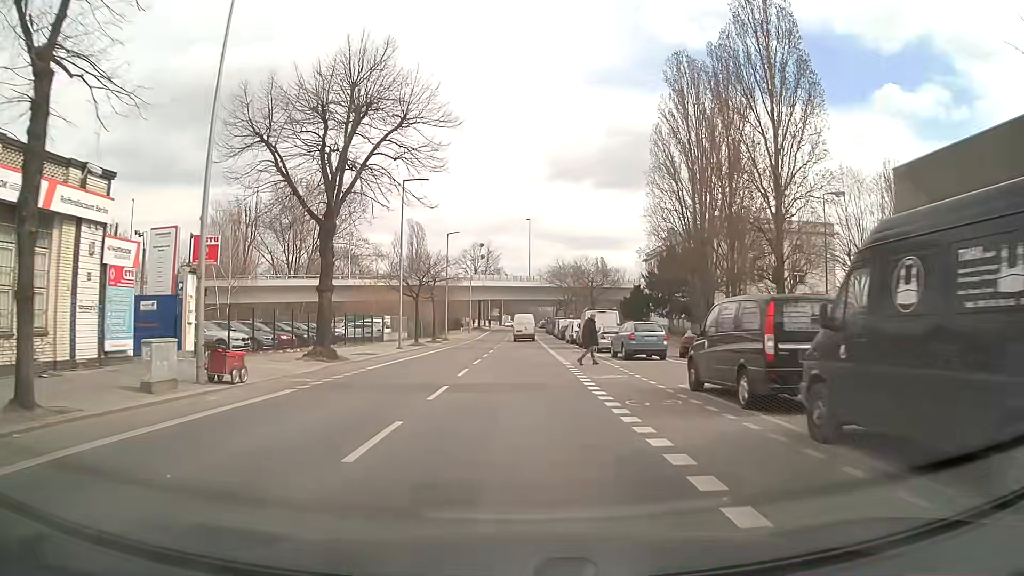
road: tertiary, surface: asphalt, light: Day
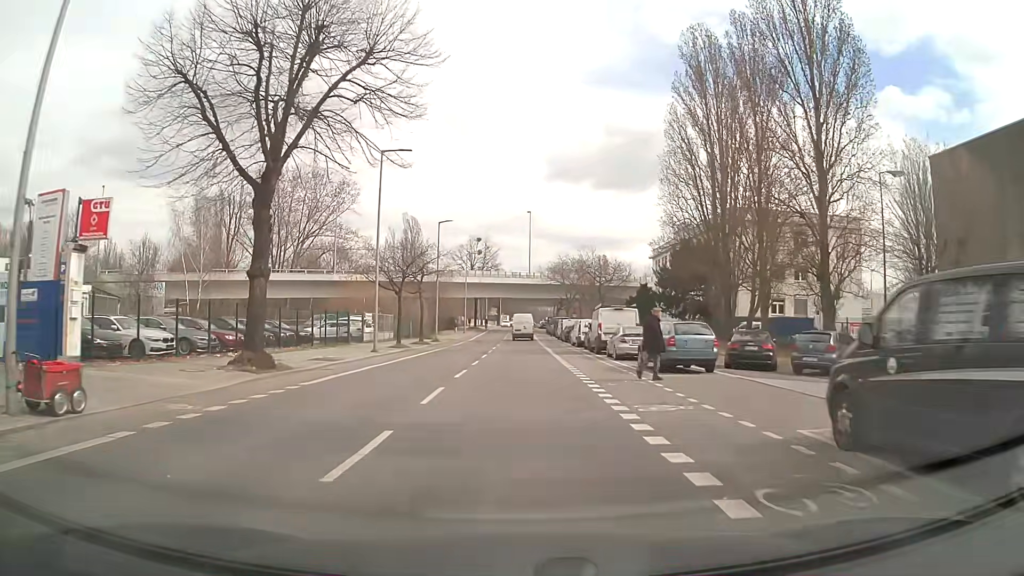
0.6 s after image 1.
(+0.1, +6.9) m; +1°
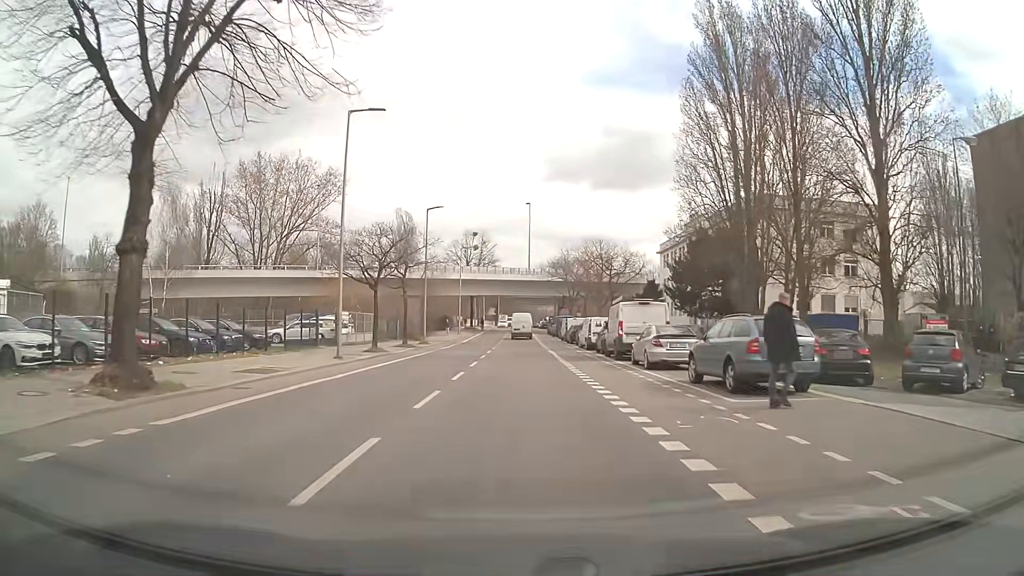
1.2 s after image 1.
(0.0, +7.0) m; 0°
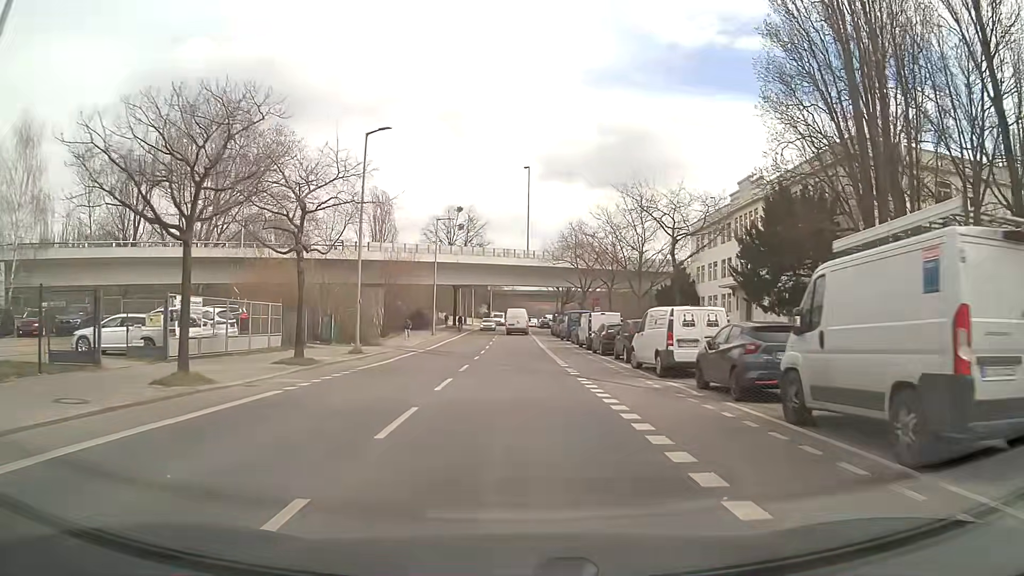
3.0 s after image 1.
(+0.1, +21.0) m; 0°
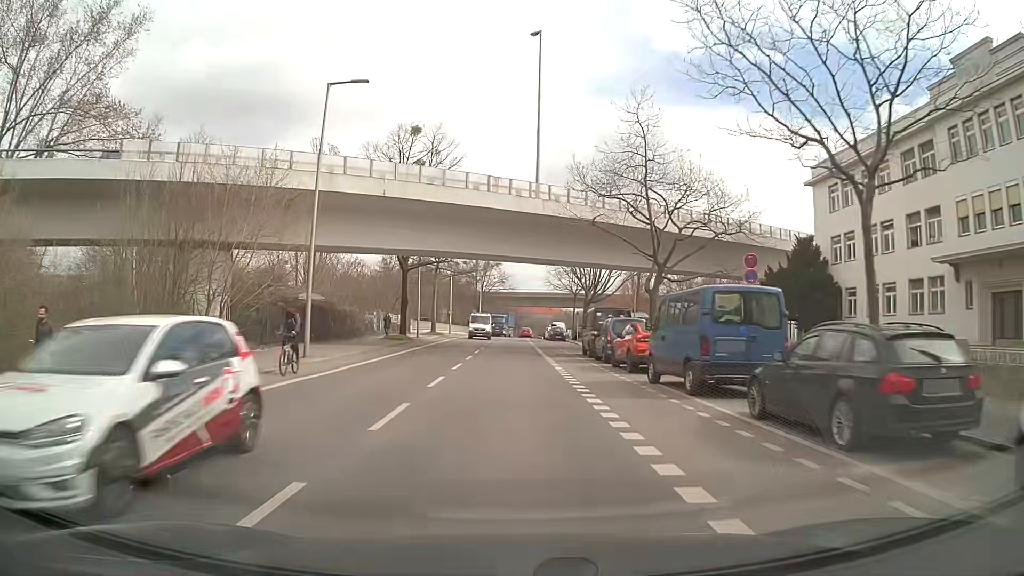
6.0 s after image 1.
(+0.2, +36.3) m; +1°
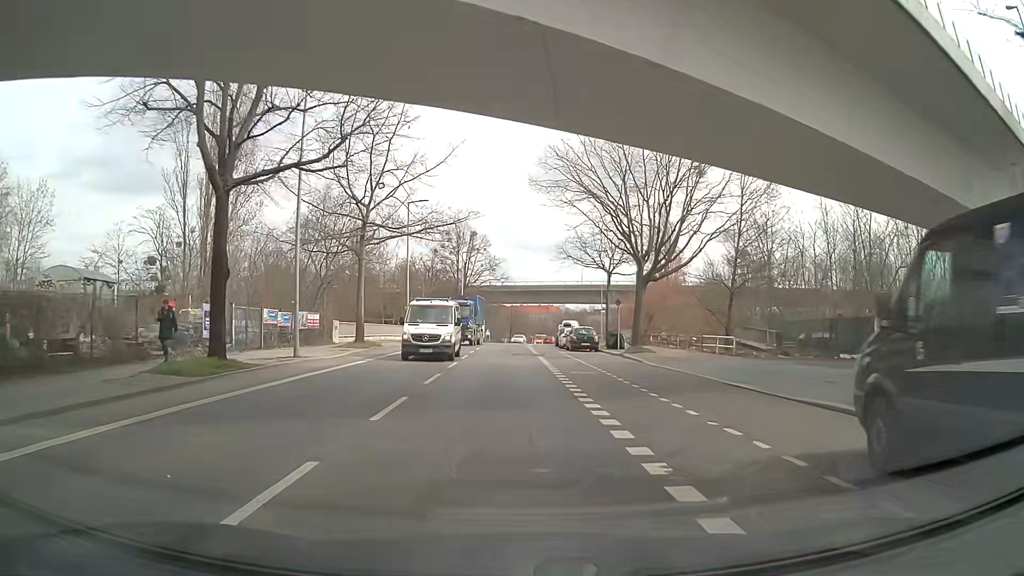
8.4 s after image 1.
(-0.2, +29.4) m; 0°
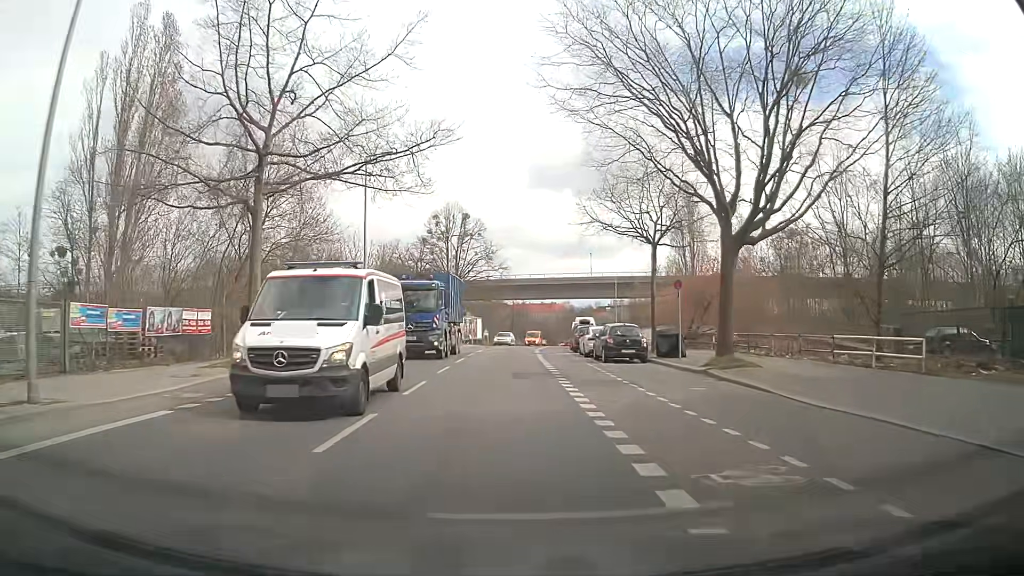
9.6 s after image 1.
(-0.1, +14.6) m; -2°
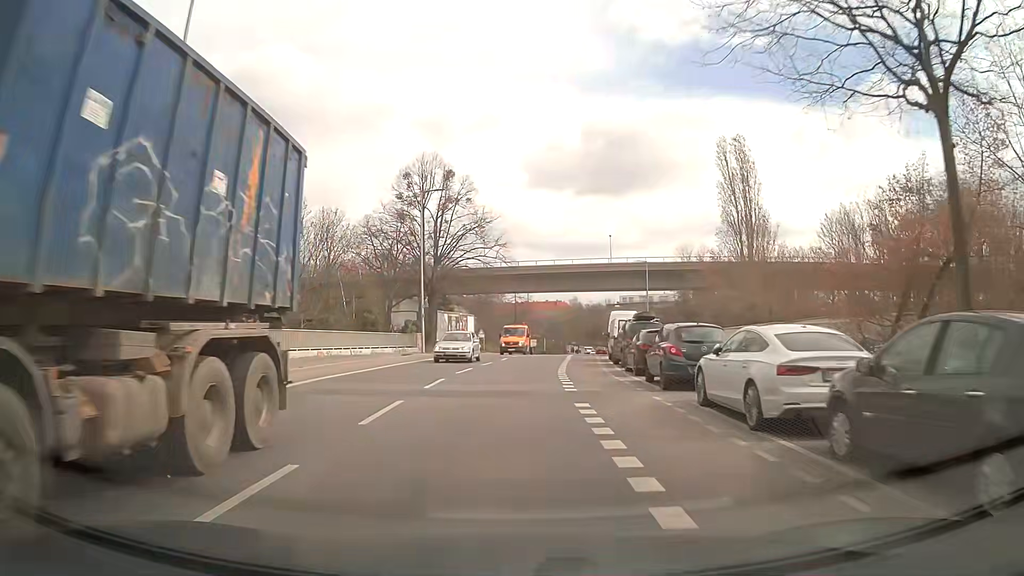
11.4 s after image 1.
(+0.7, +21.8) m; +2°
(0, +10) (0, +20) (+1, +30) (+2, +40) (+3, +50) (+5, +60) (+7, +70) (+9, +79) (+11, +89) (+12, +99) m
